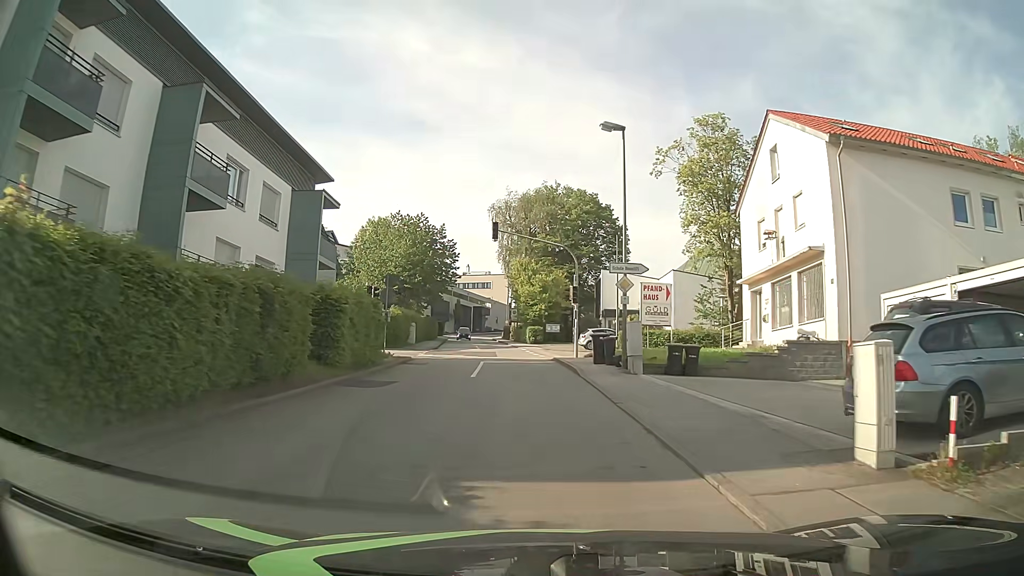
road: unclassified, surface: asphalt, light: Day
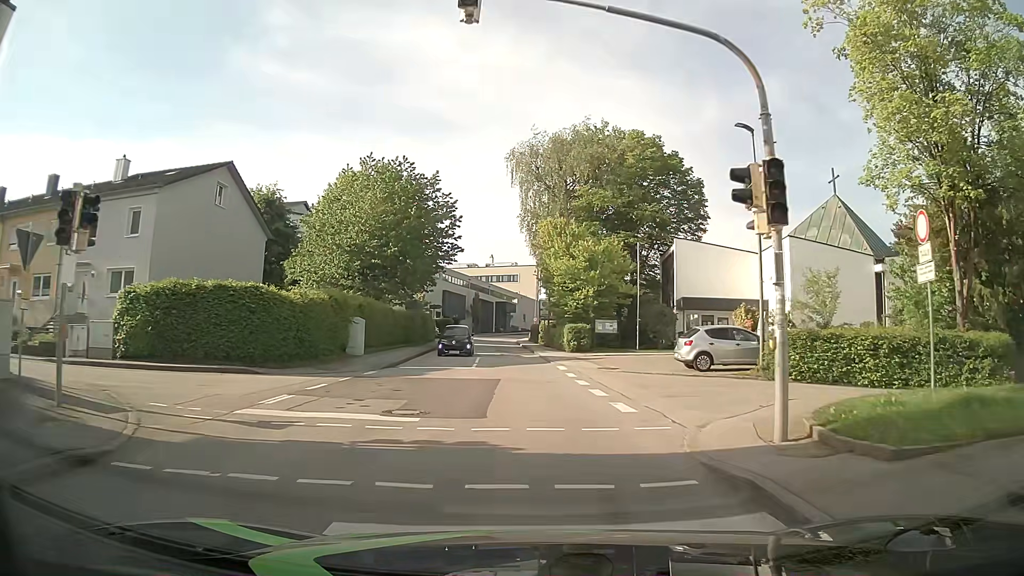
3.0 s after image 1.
(-0.6, +23.6) m; -3°
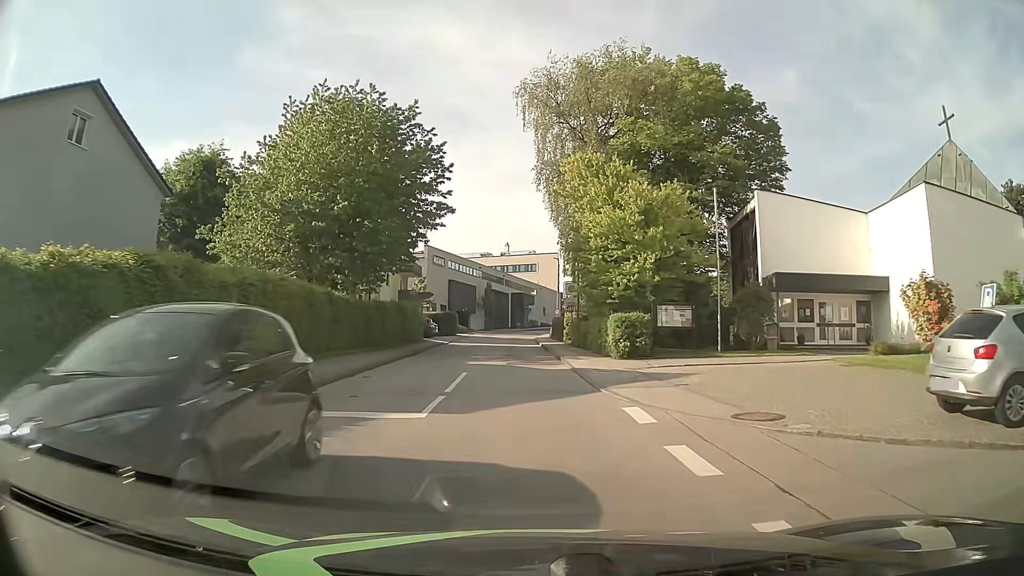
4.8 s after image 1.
(-0.1, +14.4) m; -2°
